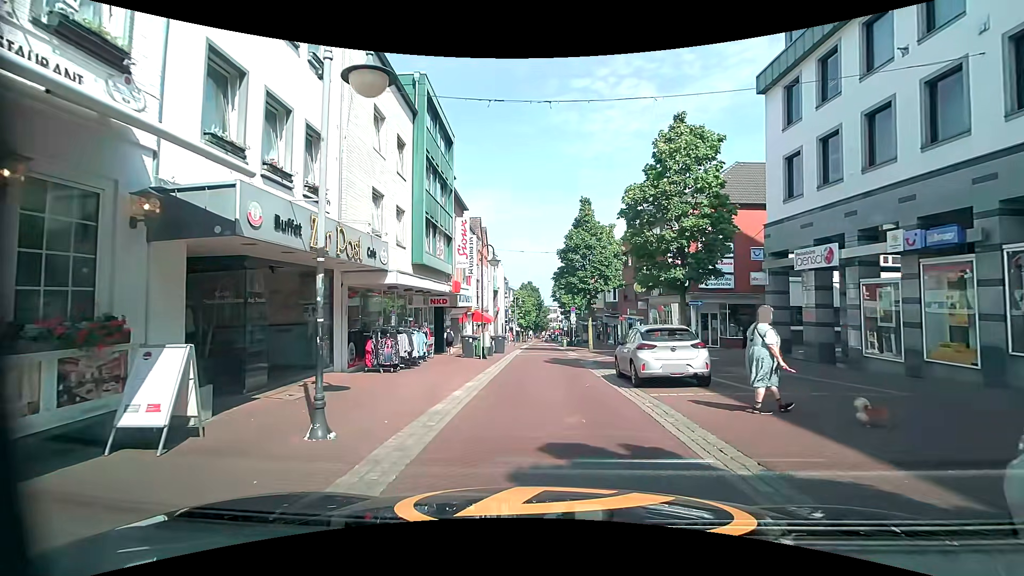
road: residential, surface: paving_stones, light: Day
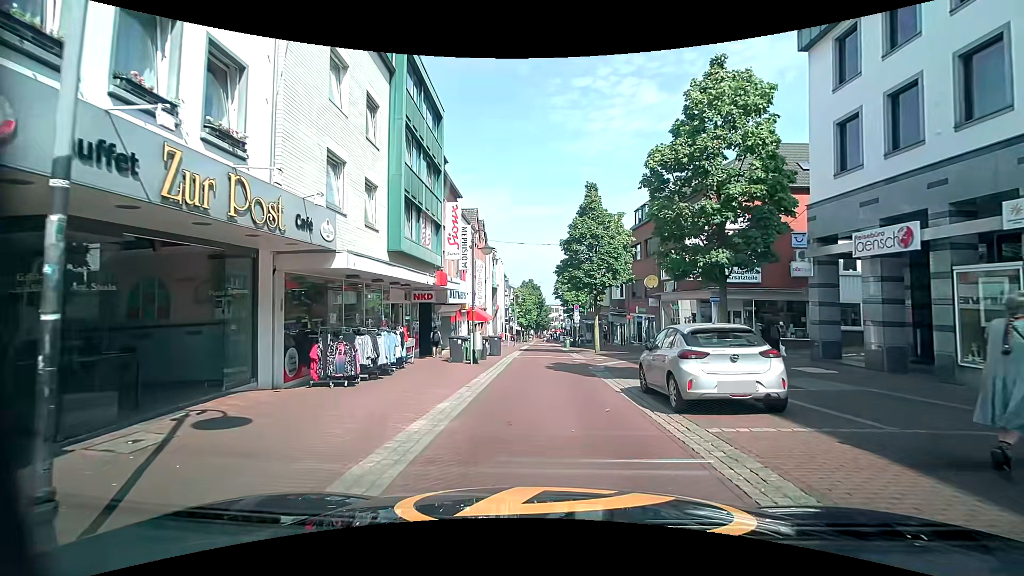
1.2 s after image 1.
(-0.1, +3.5) m; -2°
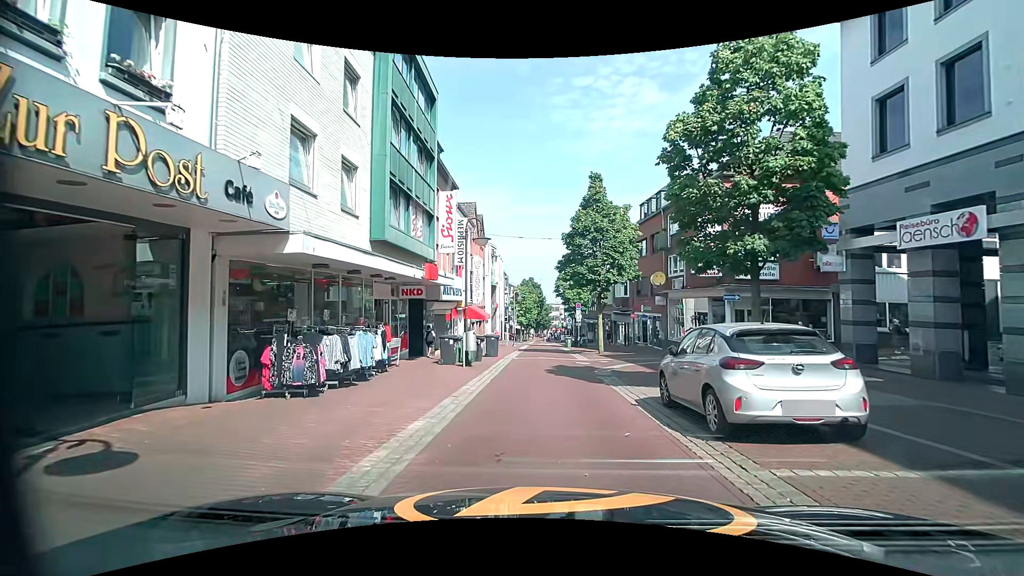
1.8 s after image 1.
(0.0, +1.9) m; -1°
